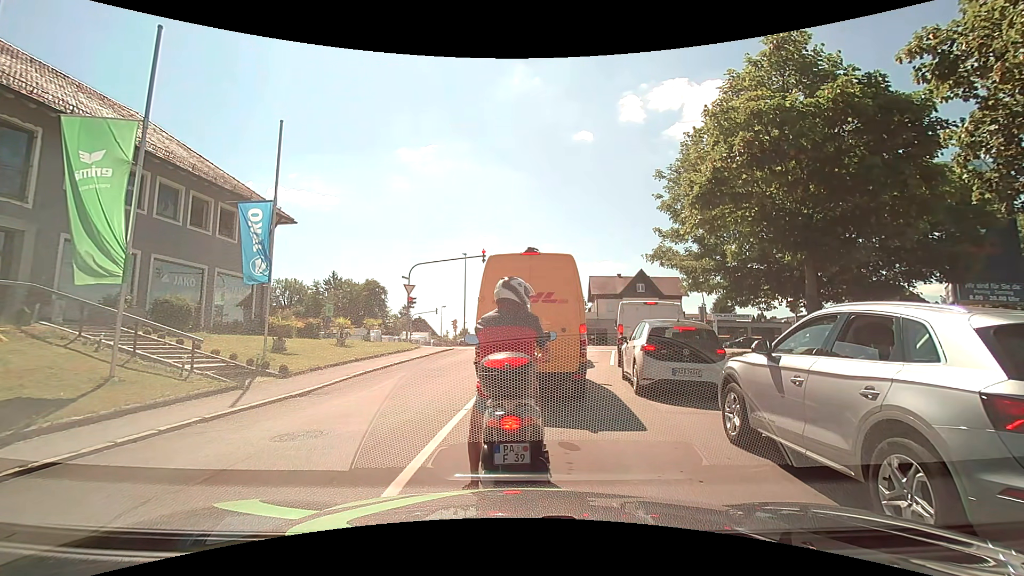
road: residential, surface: asphalt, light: Day
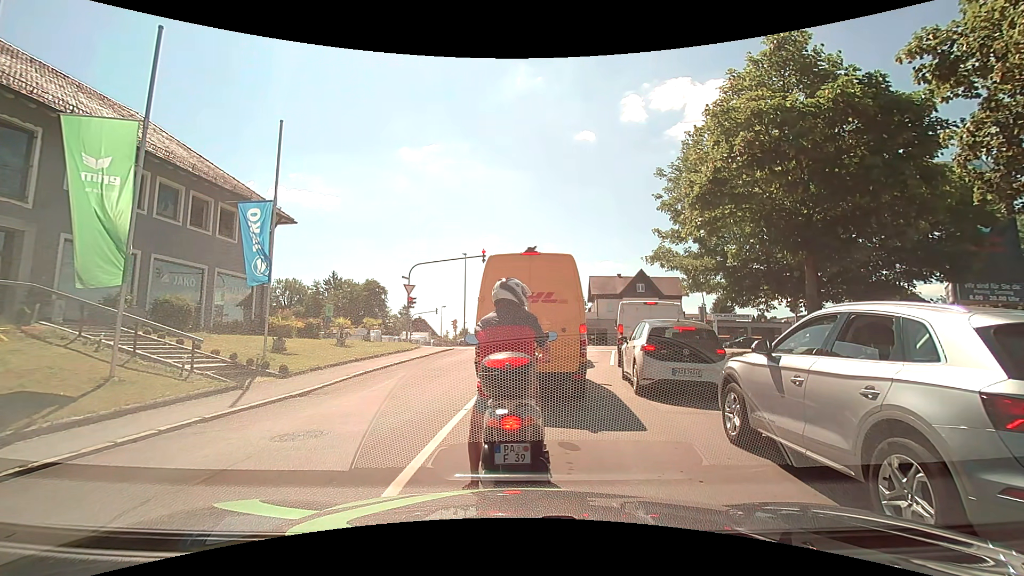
(0.0, 0.0) m; 0°
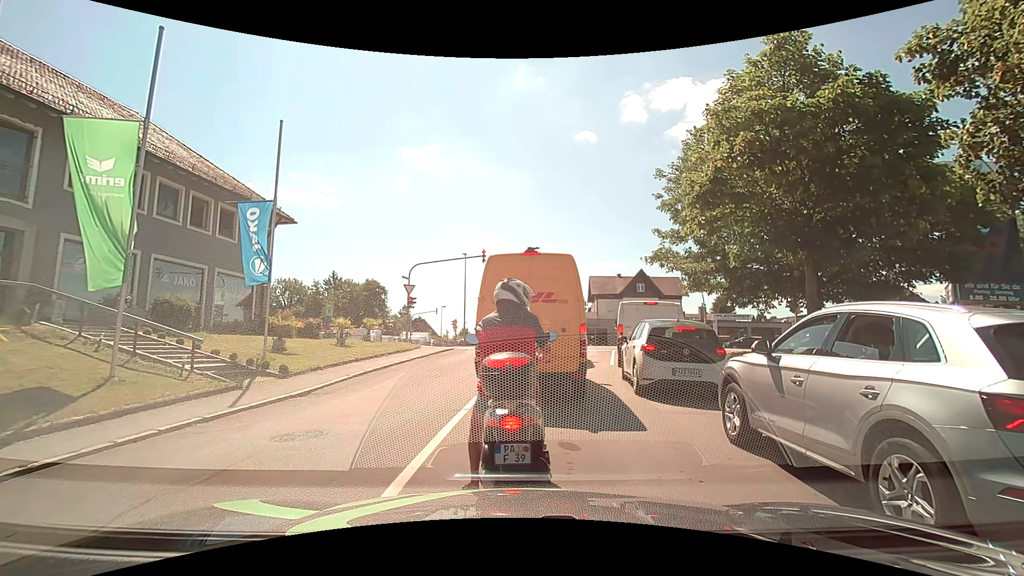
(0.0, 0.0) m; 0°
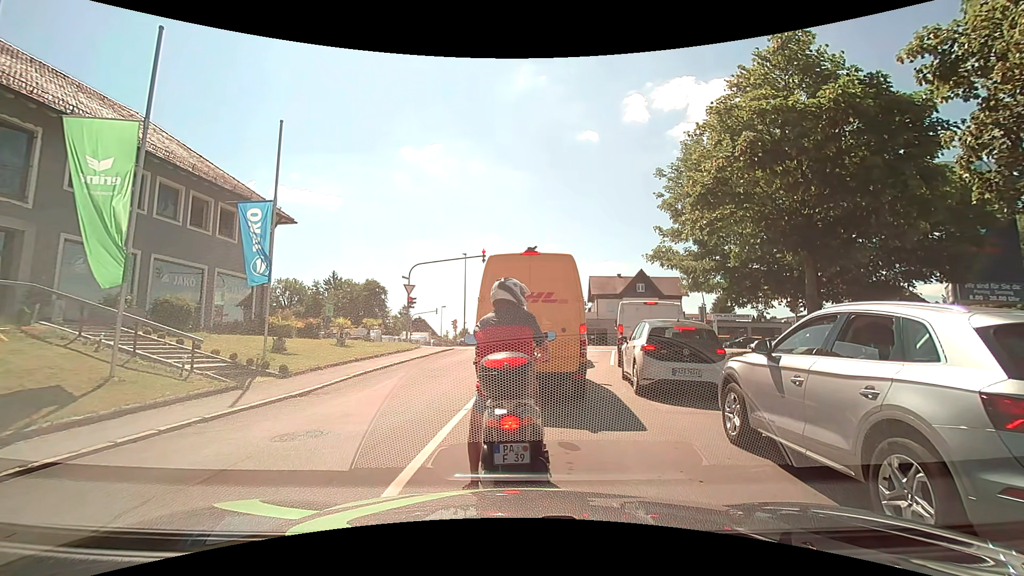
(0.0, 0.0) m; 0°
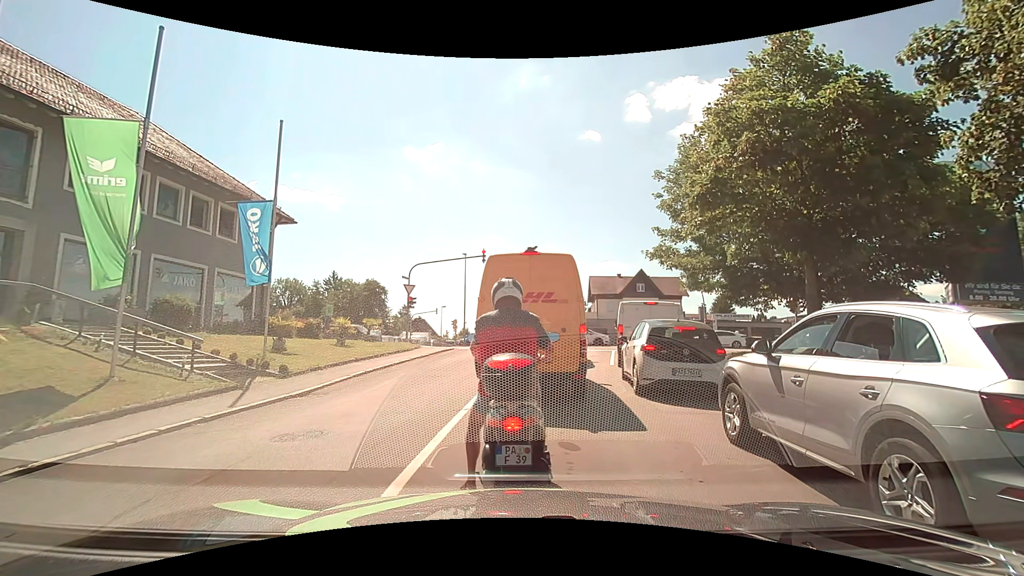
(0.0, 0.0) m; 0°
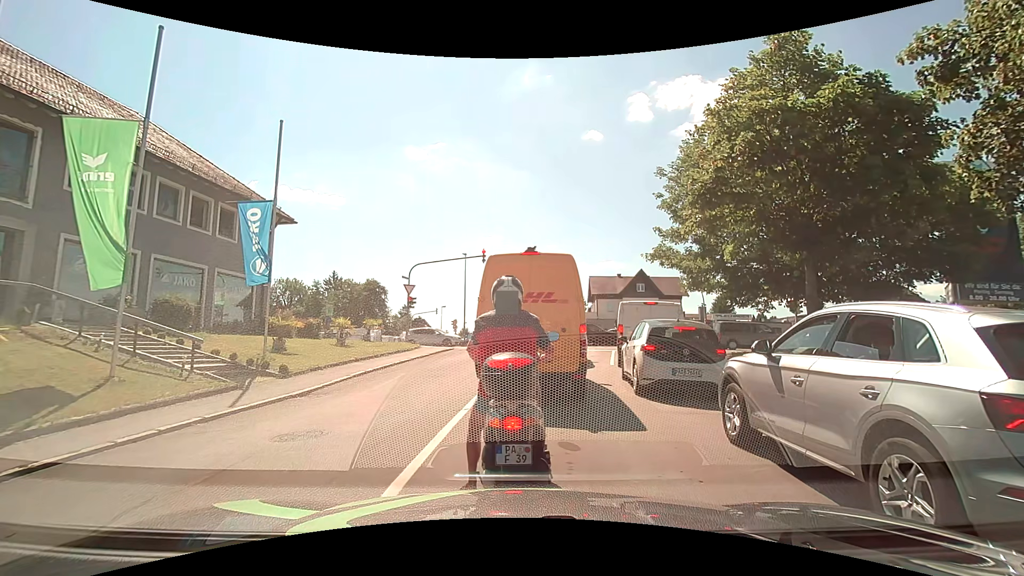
(0.0, 0.0) m; 0°
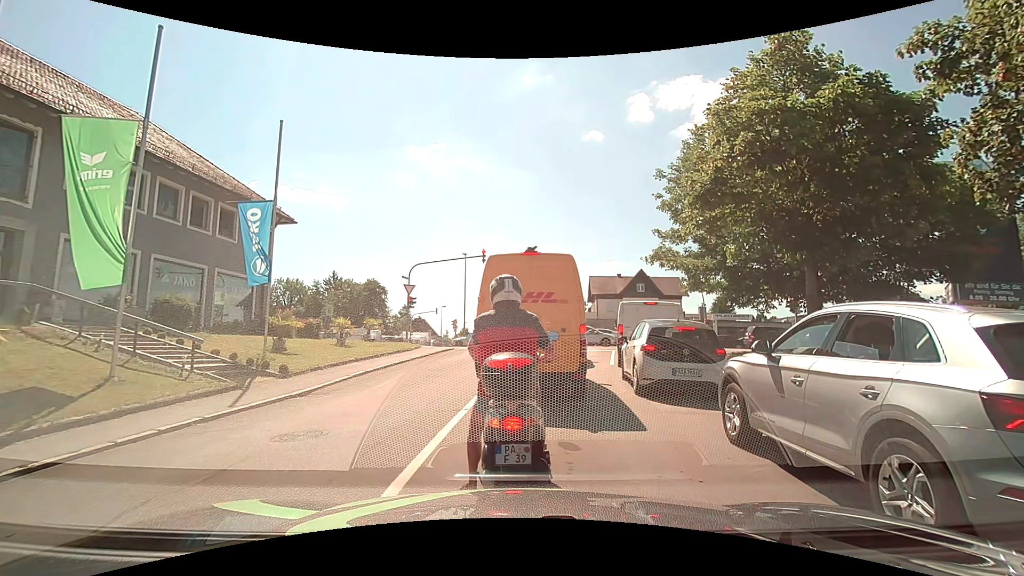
(0.0, 0.0) m; 0°
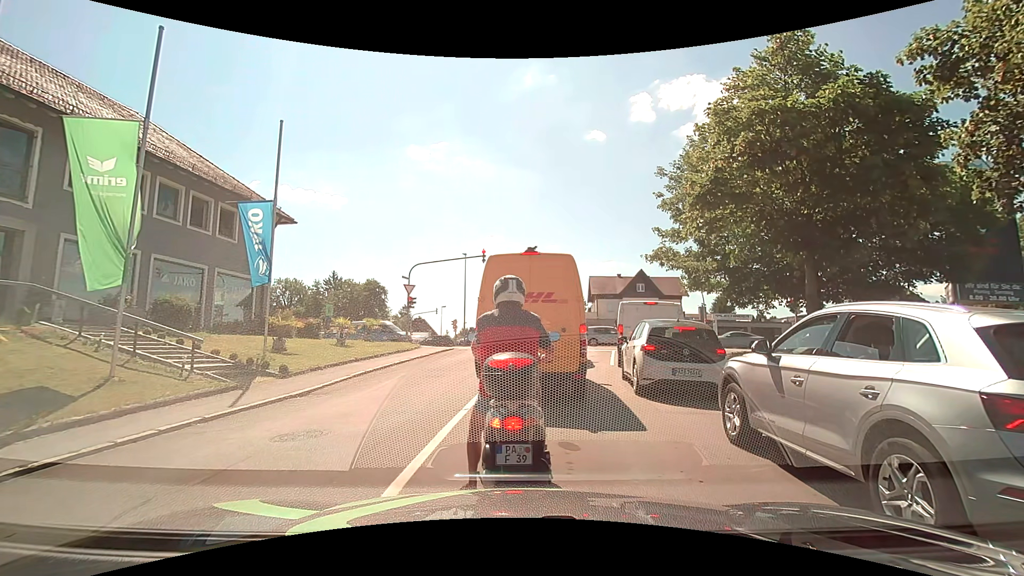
(0.0, 0.0) m; 0°
(0, +10) (+2, +20) (+3, +30) (+2, +40) (-5, +47) (-14, +50) (-24, +51) (-34, +52) (-44, +54) (-54, +55) m
